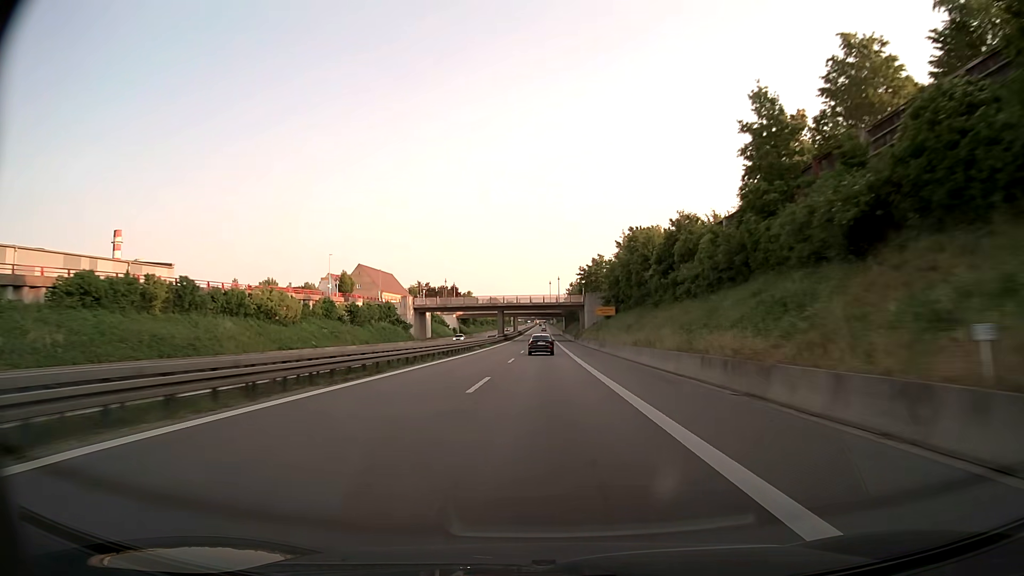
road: trunk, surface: asphalt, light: Day
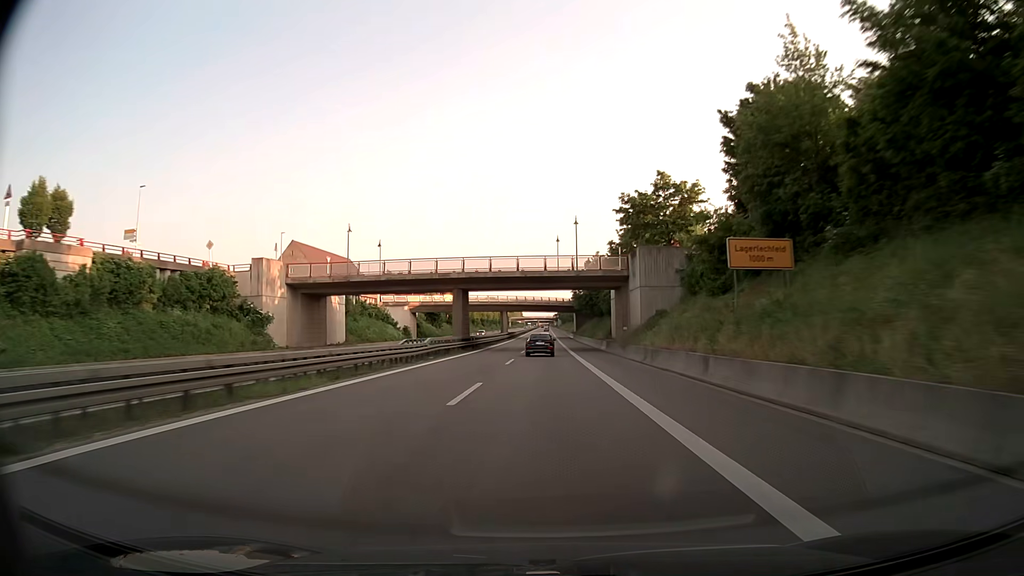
(0.0, +57.1) m; 0°
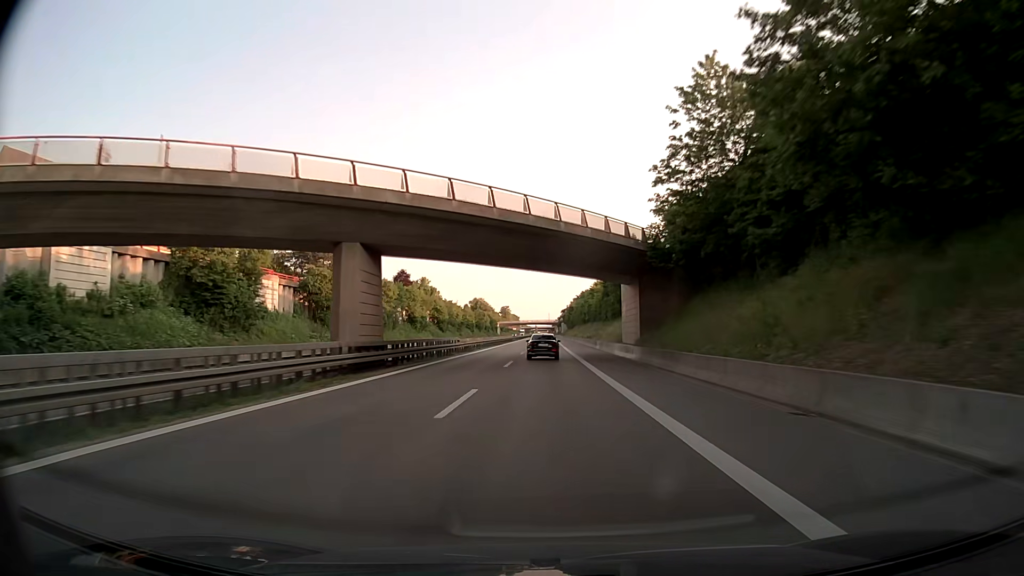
(+0.1, +91.7) m; 0°
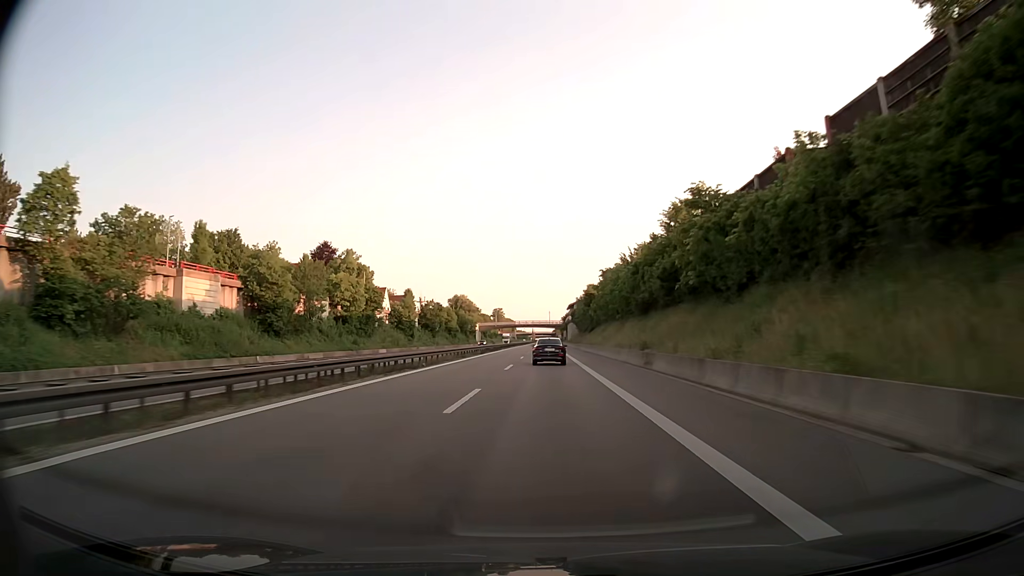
(-0.2, +88.8) m; 0°
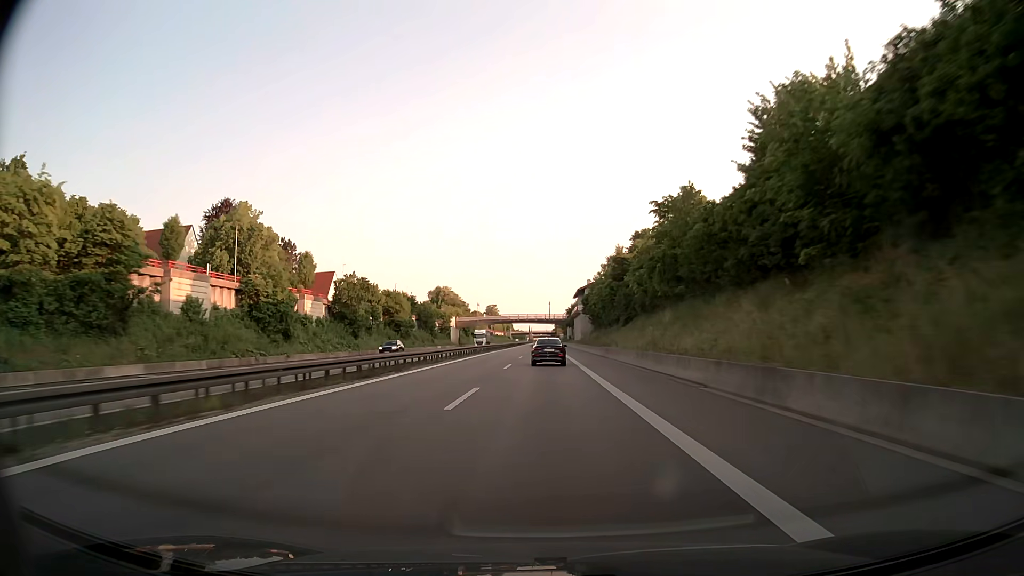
(0.0, +53.5) m; 0°
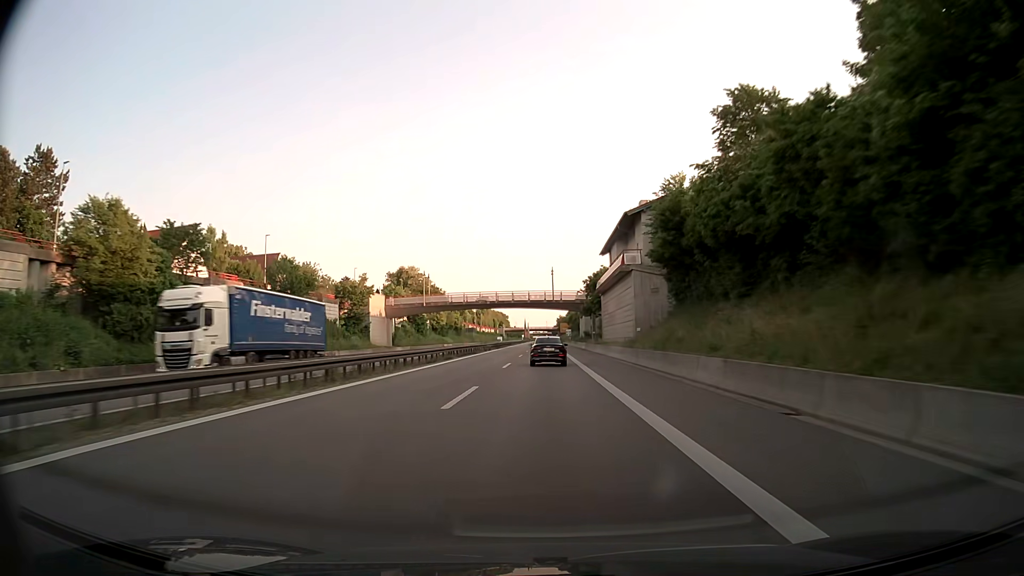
(-0.4, +72.1) m; 0°
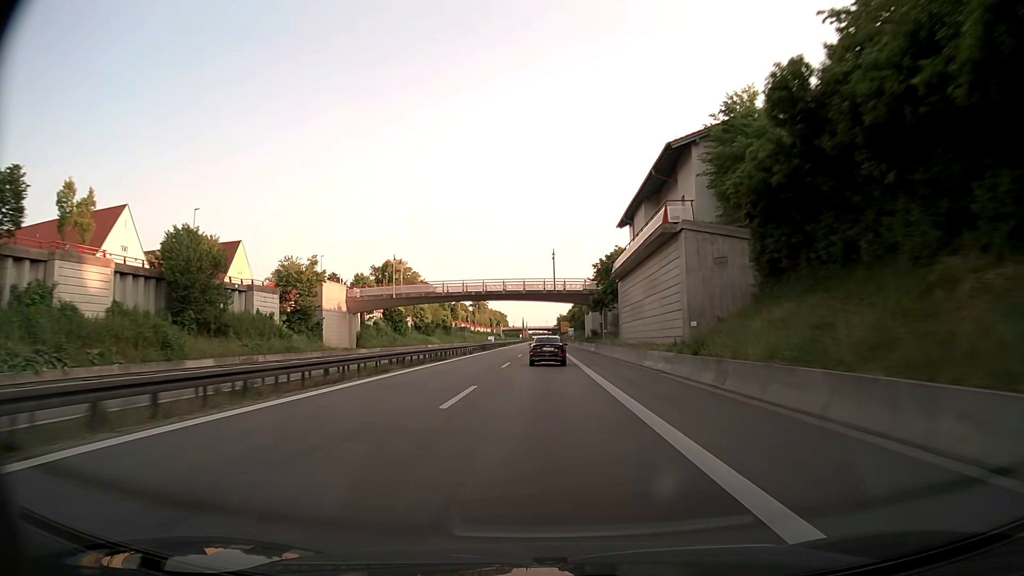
(0.0, +18.0) m; 0°
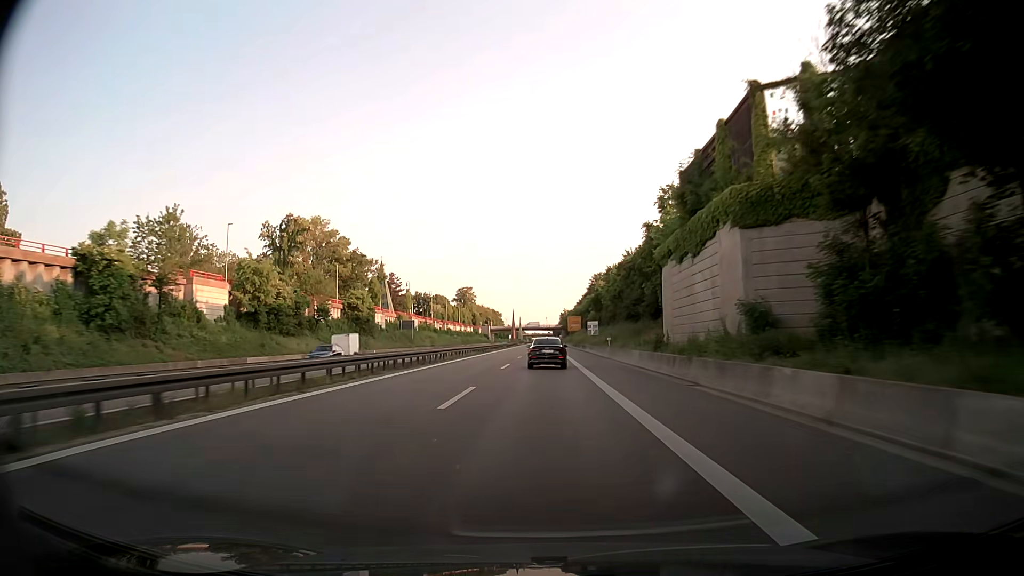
(-0.2, +71.9) m; 0°
(0, +10) (0, +20) (0, +30) (0, +40) (0, +50) (0, +60) (0, +70) (0, +80) (0, +90) (0, +100) m
